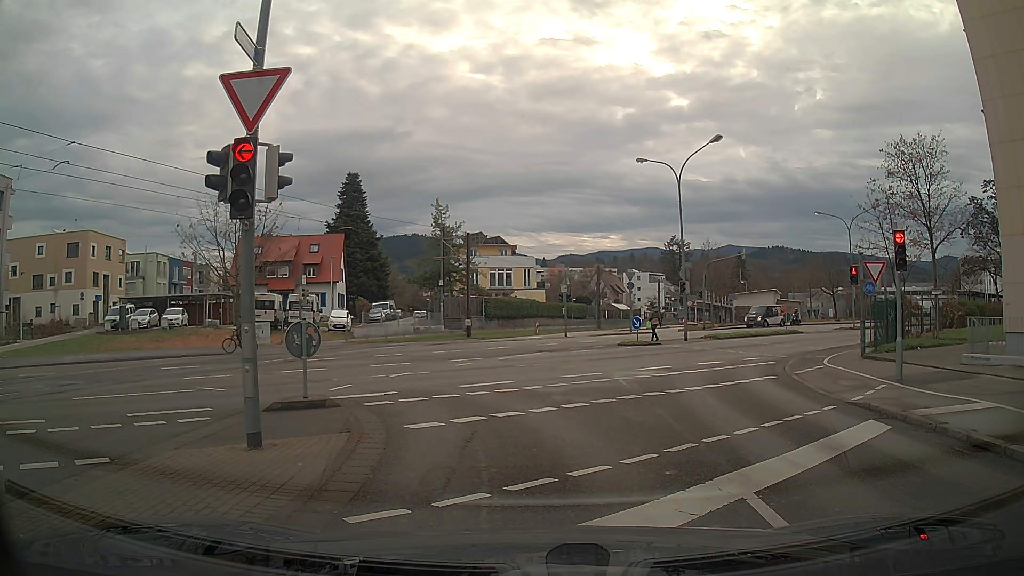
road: residential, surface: asphalt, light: Day
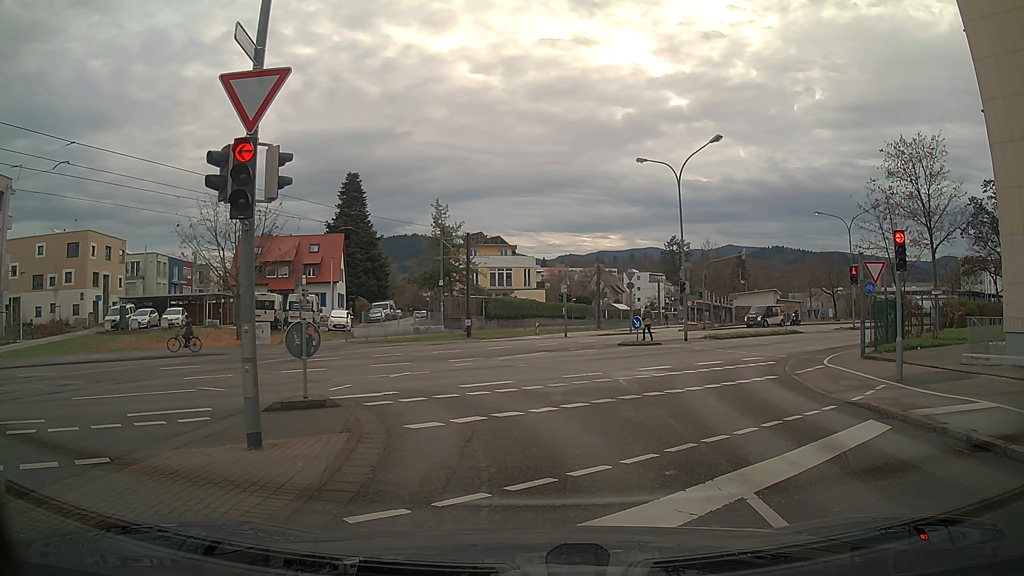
(0.0, 0.0) m; 0°
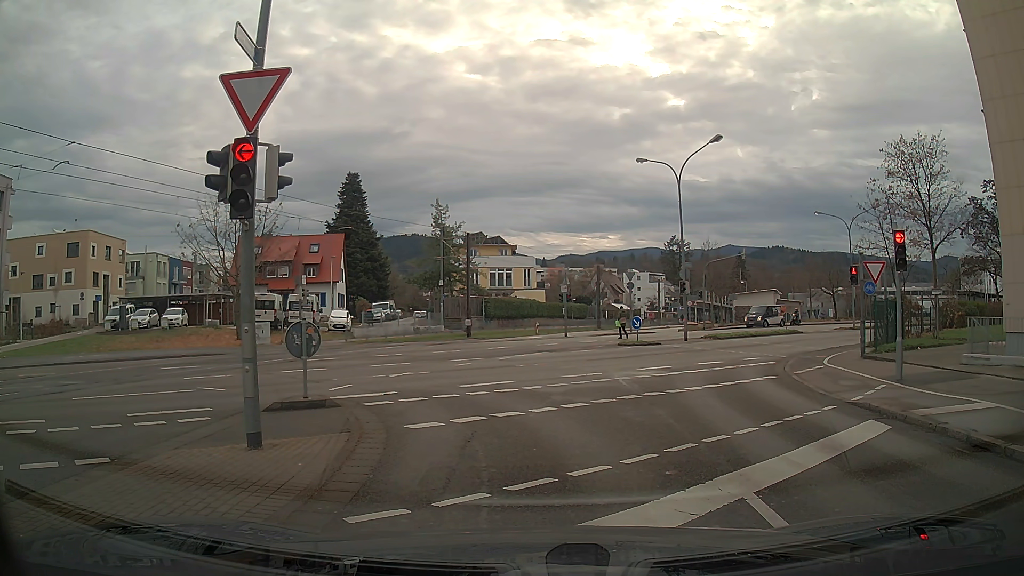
(0.0, 0.0) m; 0°
